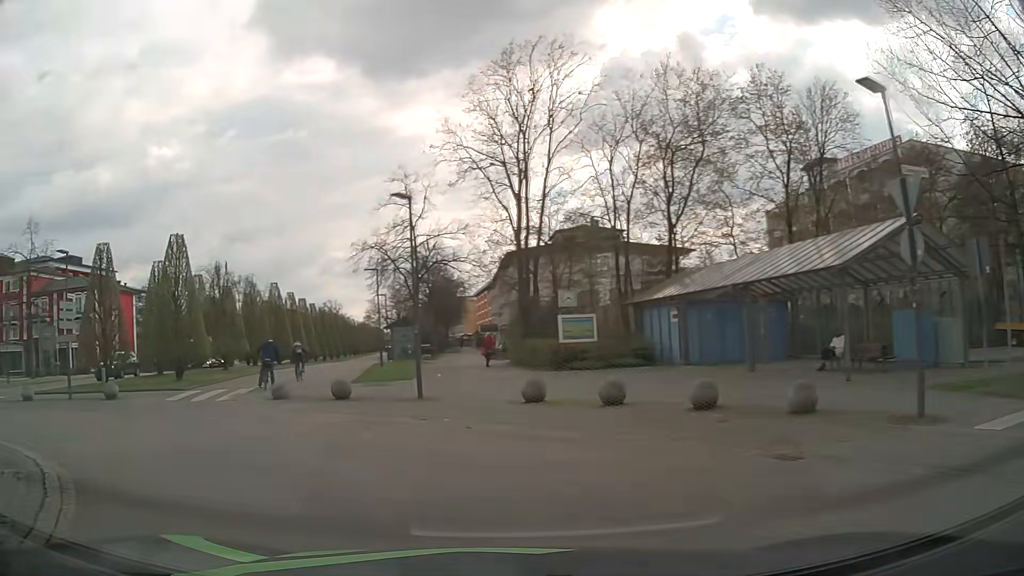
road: residential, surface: asphalt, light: Day
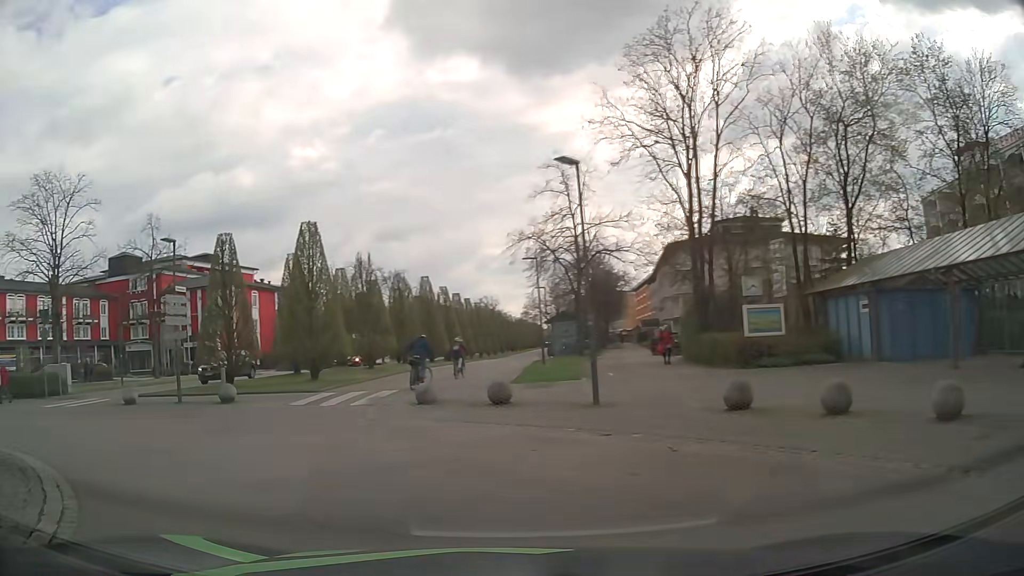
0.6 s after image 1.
(-0.4, +3.0) m; -14°
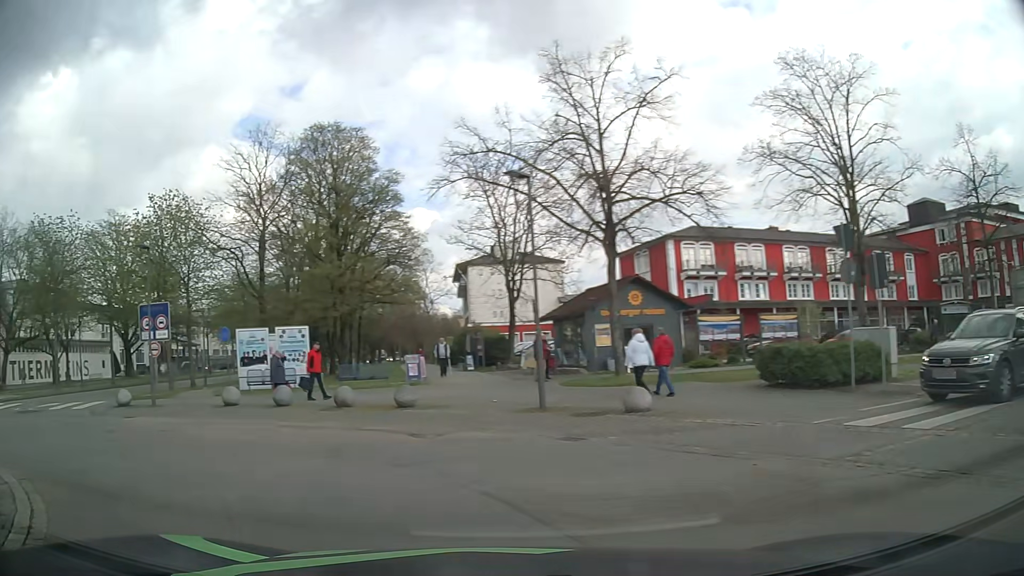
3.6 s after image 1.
(-7.9, +11.9) m; -68°
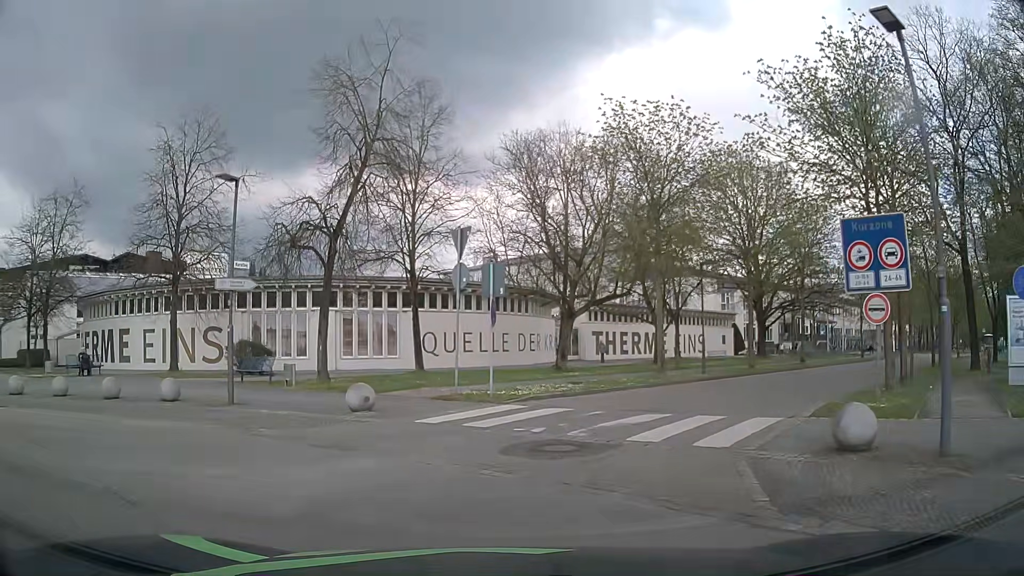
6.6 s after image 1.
(-8.0, +12.0) m; -56°
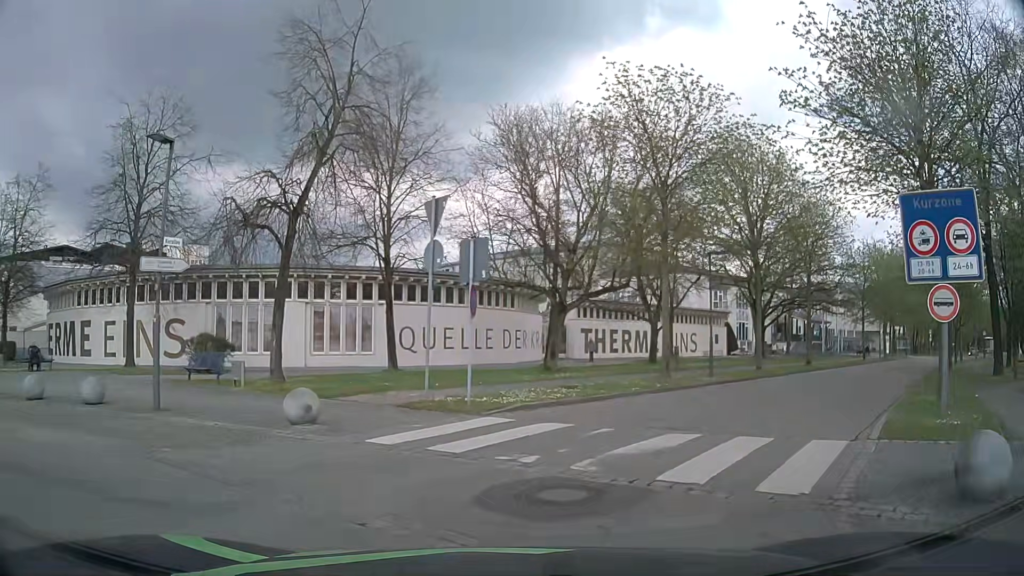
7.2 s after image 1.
(0.0, +2.8) m; +1°
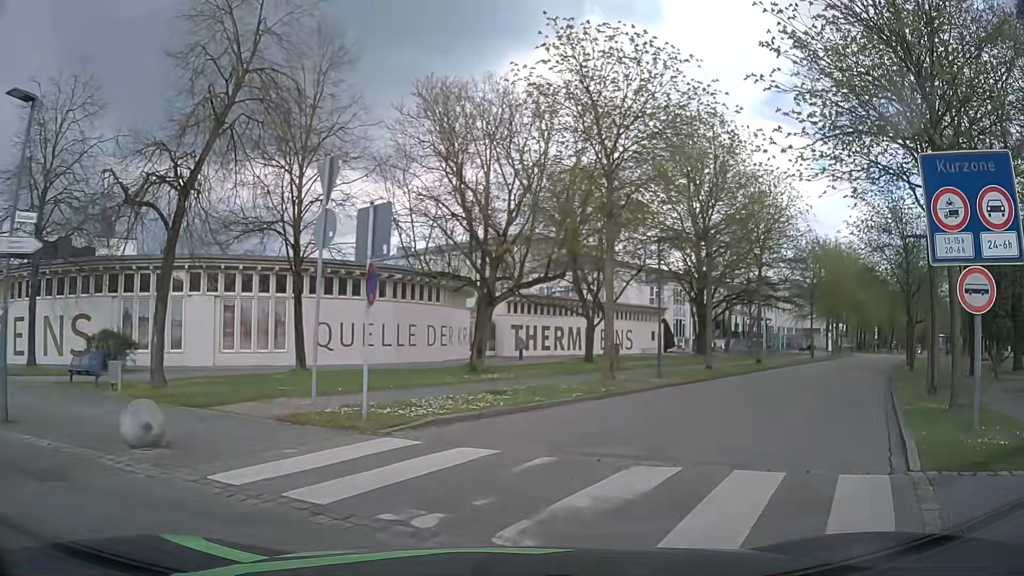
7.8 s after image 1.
(+0.2, +2.7) m; +6°
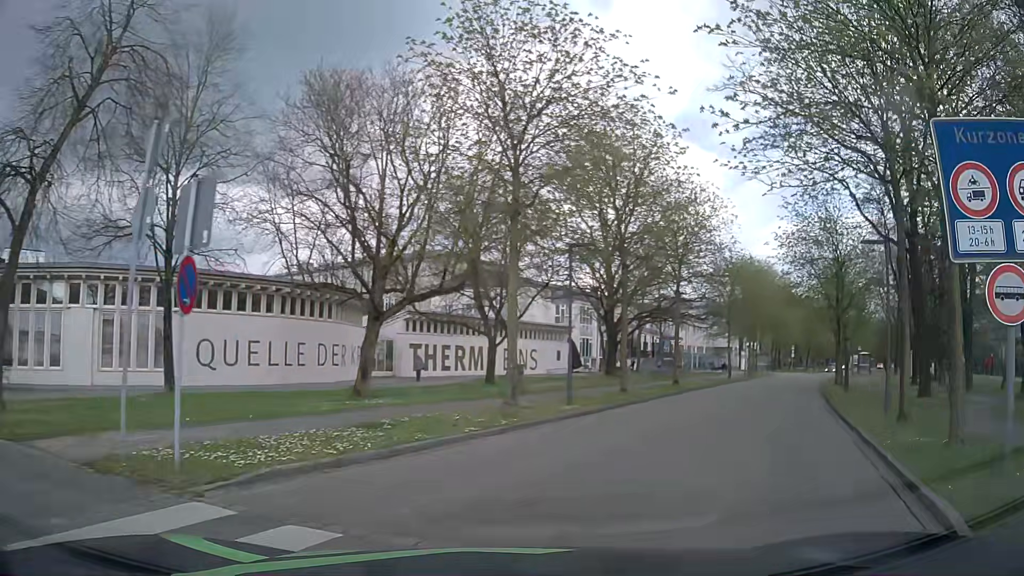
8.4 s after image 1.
(+0.2, +2.6) m; +9°
